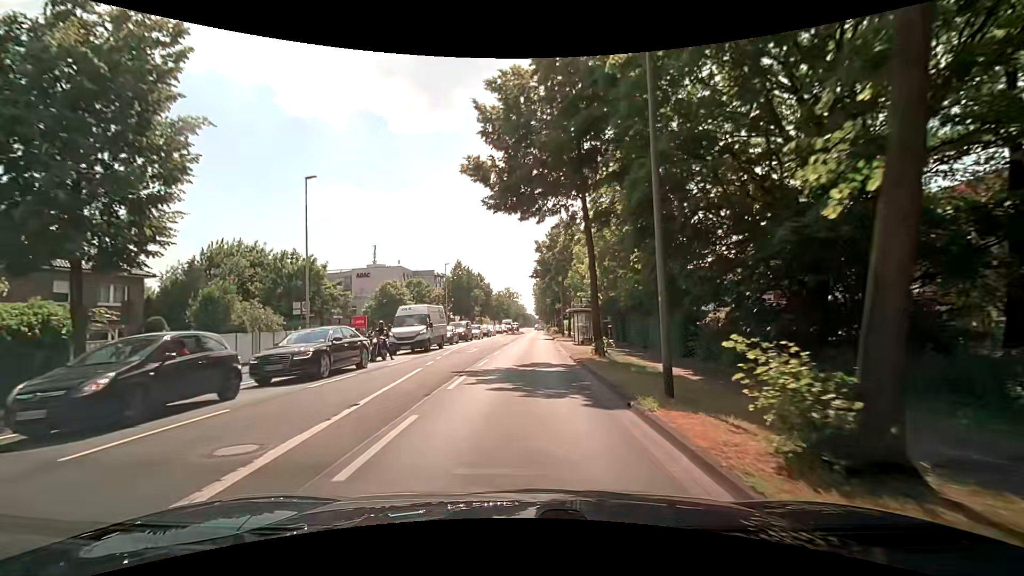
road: secondary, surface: asphalt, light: Day
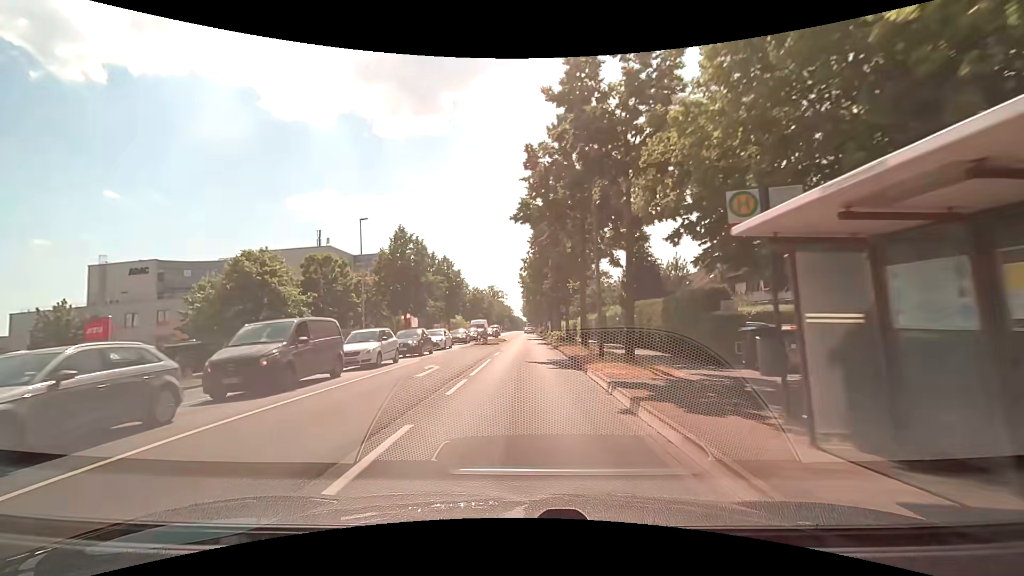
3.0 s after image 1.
(+0.3, +31.5) m; +1°
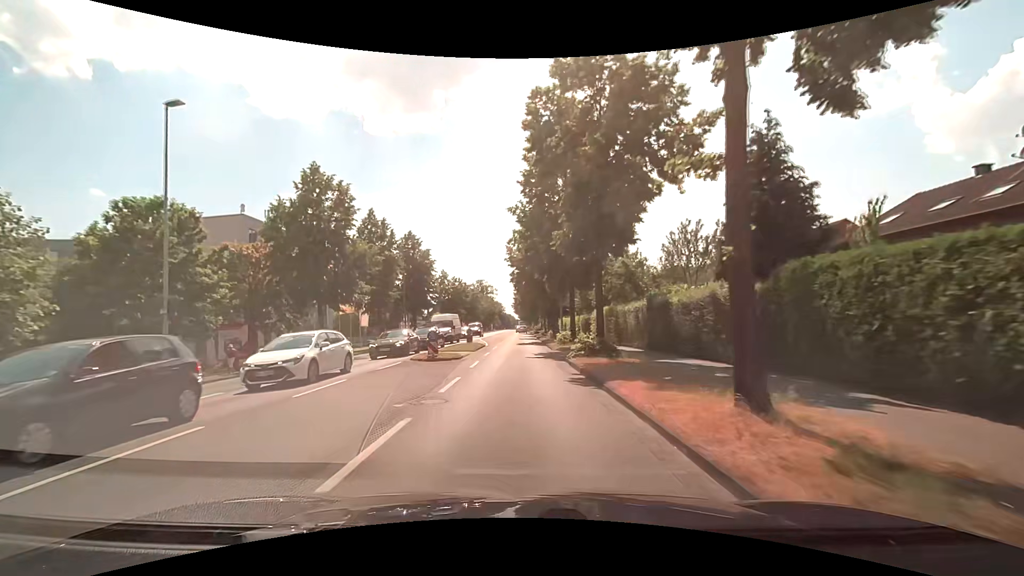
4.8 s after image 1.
(+0.1, +20.2) m; +1°
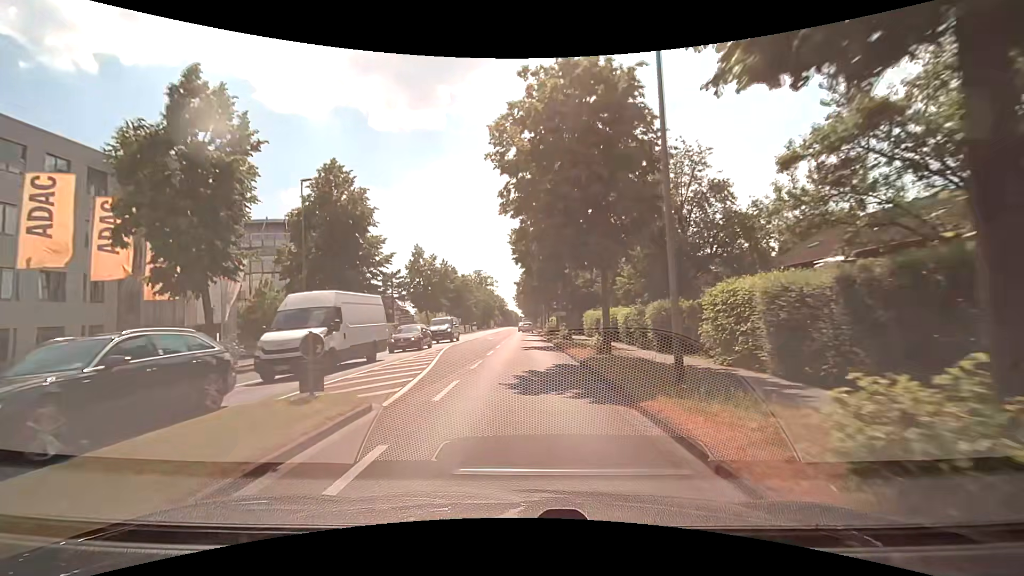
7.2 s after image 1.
(-0.3, +26.1) m; -1°
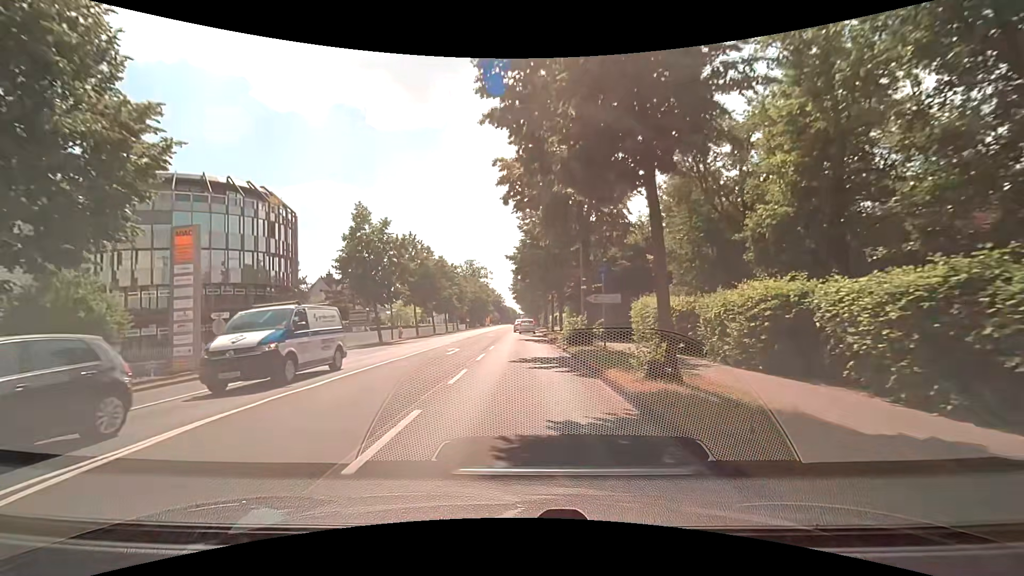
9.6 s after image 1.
(+0.1, +22.6) m; 0°
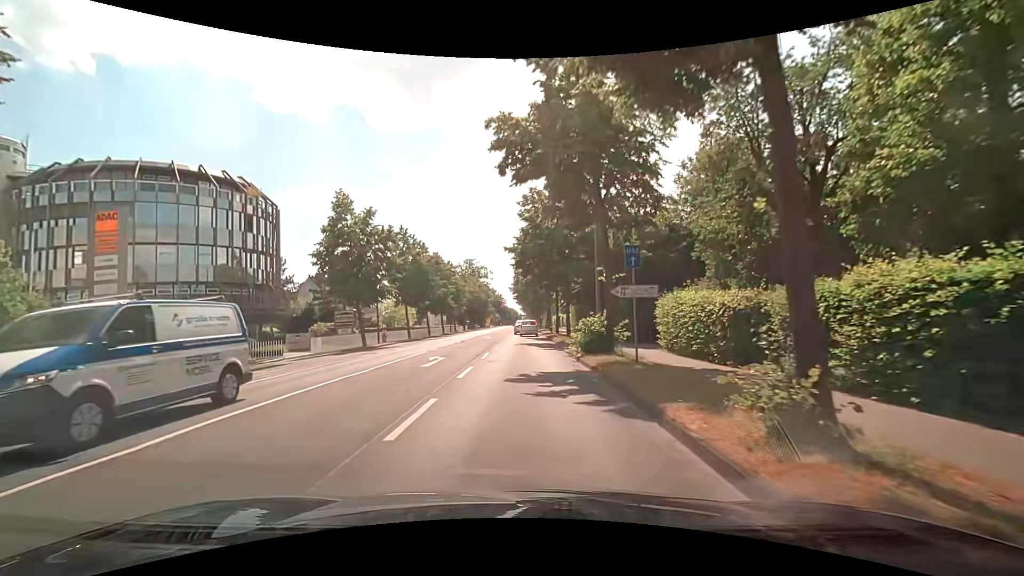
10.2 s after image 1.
(0.0, +4.8) m; 0°
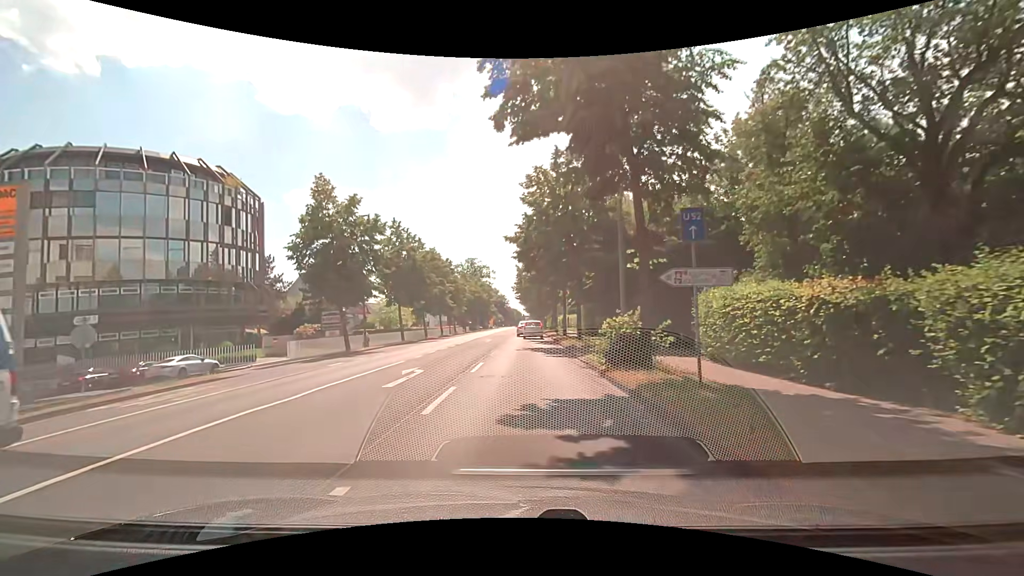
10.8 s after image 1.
(0.0, +4.5) m; -1°
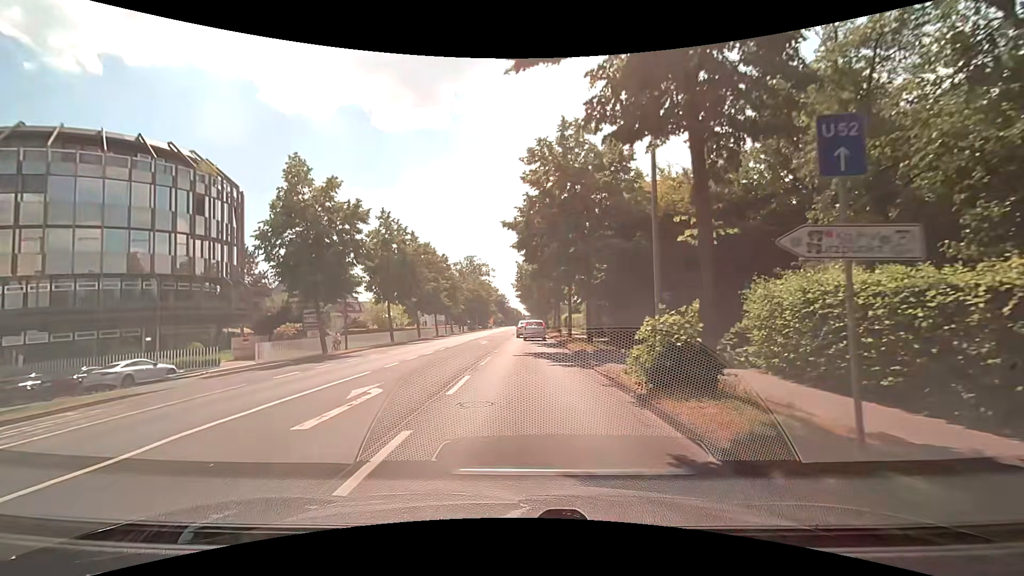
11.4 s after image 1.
(0.0, +4.1) m; 0°
(0, +10) (0, +20) (0, +30) (+1, +40) (+1, +50) (+1, +60) (+1, +70) (+1, +80) (+2, +90) (+2, +100) m
